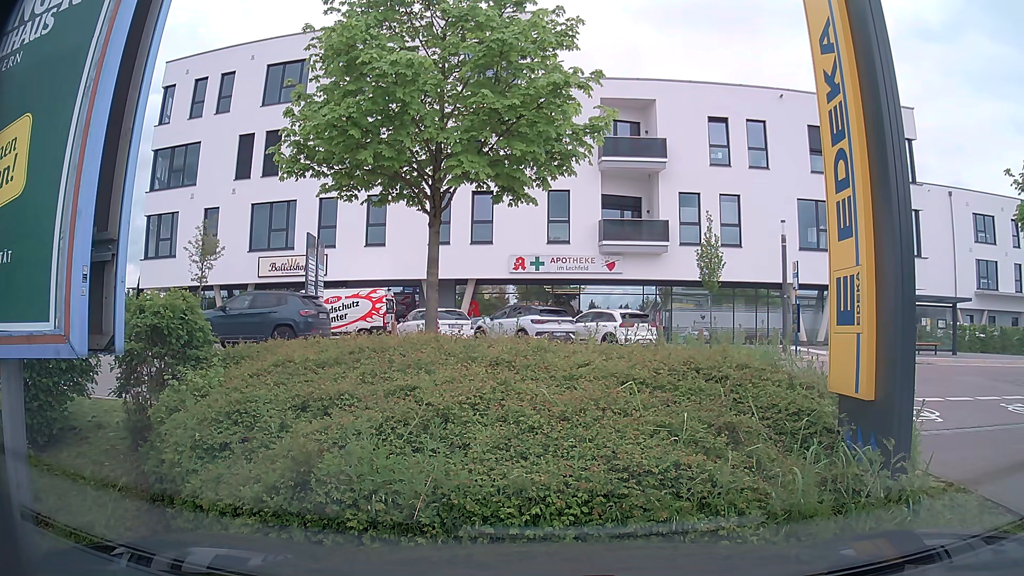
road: service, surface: asphalt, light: Day
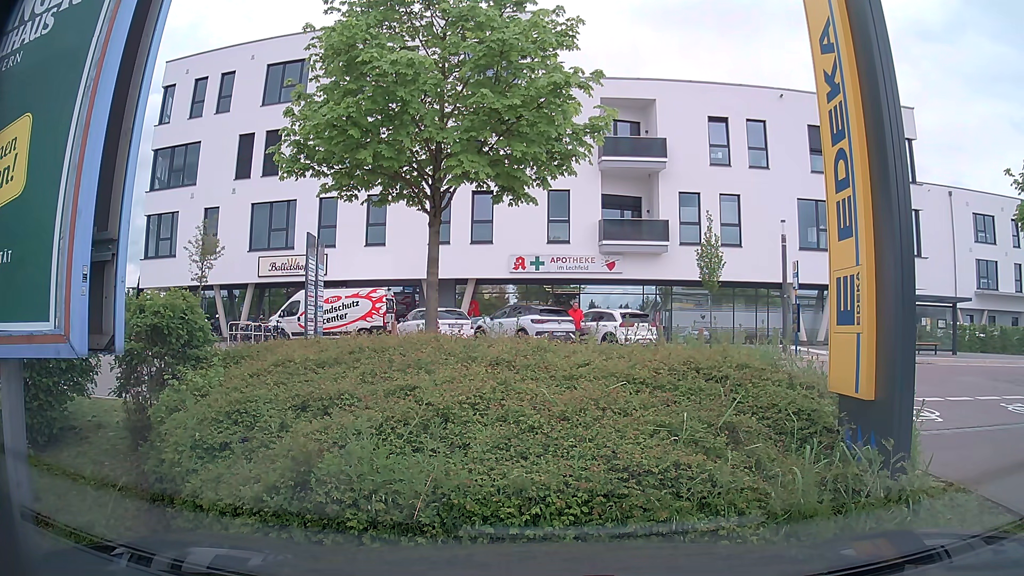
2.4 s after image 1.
(0.0, 0.0) m; 0°
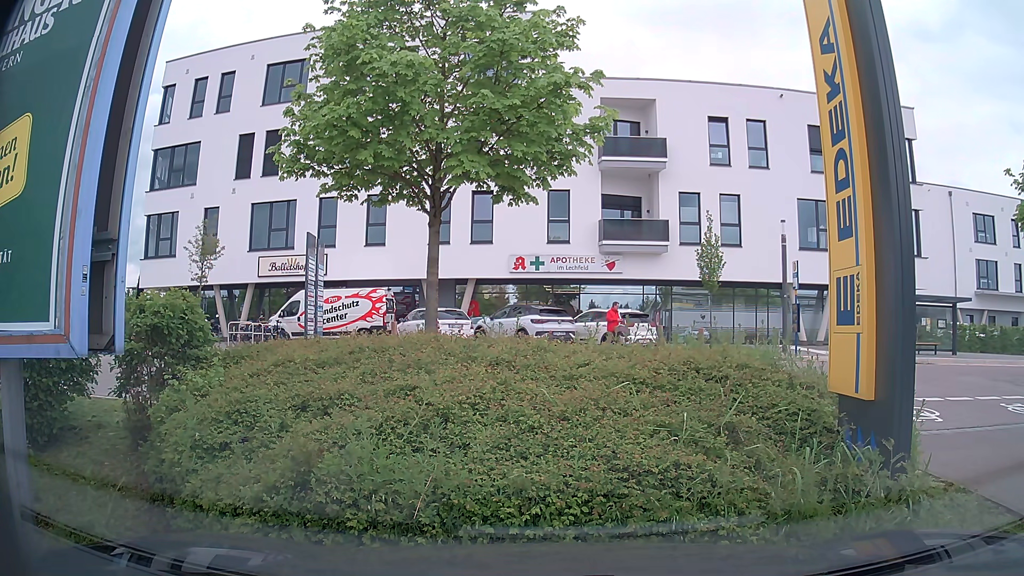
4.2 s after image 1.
(0.0, 0.0) m; 0°
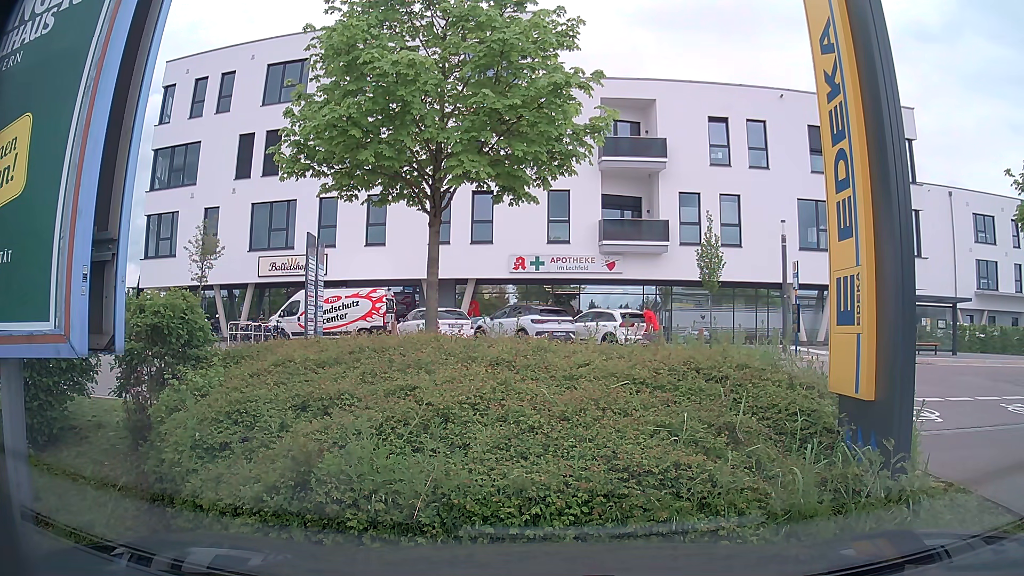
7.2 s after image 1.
(0.0, 0.0) m; 0°
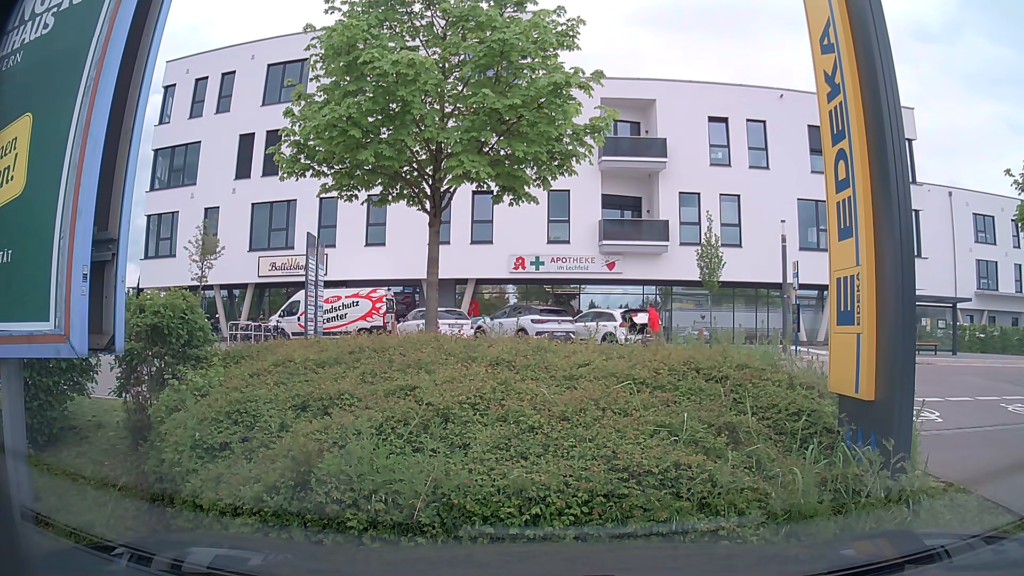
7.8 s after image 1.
(0.0, 0.0) m; 0°
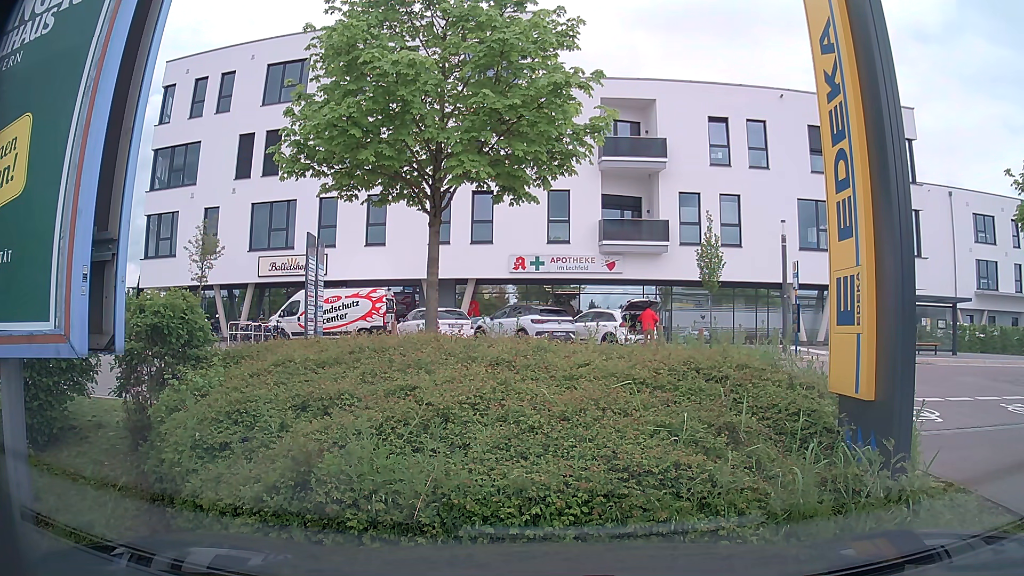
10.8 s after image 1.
(0.0, 0.0) m; 0°
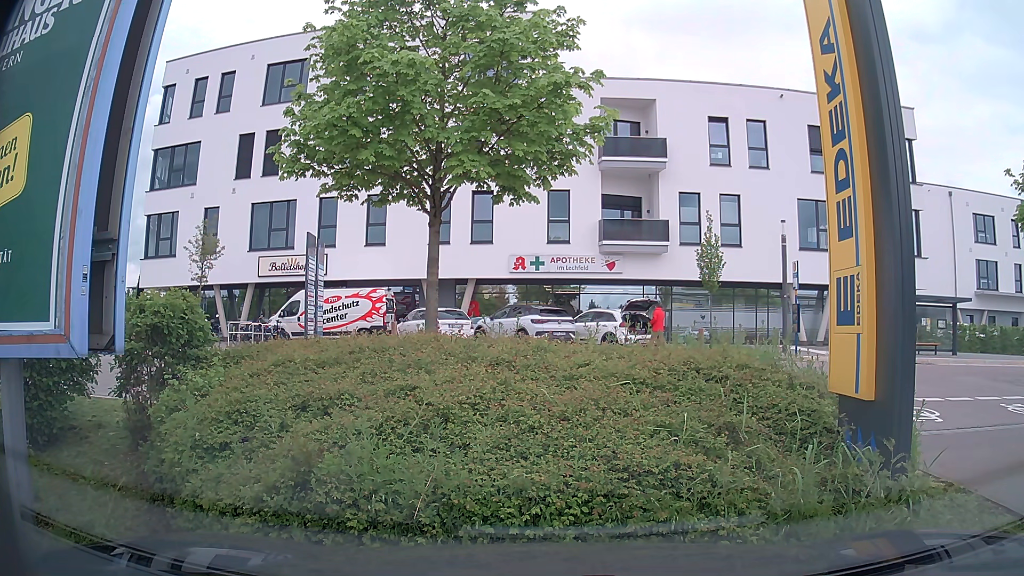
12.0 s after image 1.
(0.0, 0.0) m; 0°
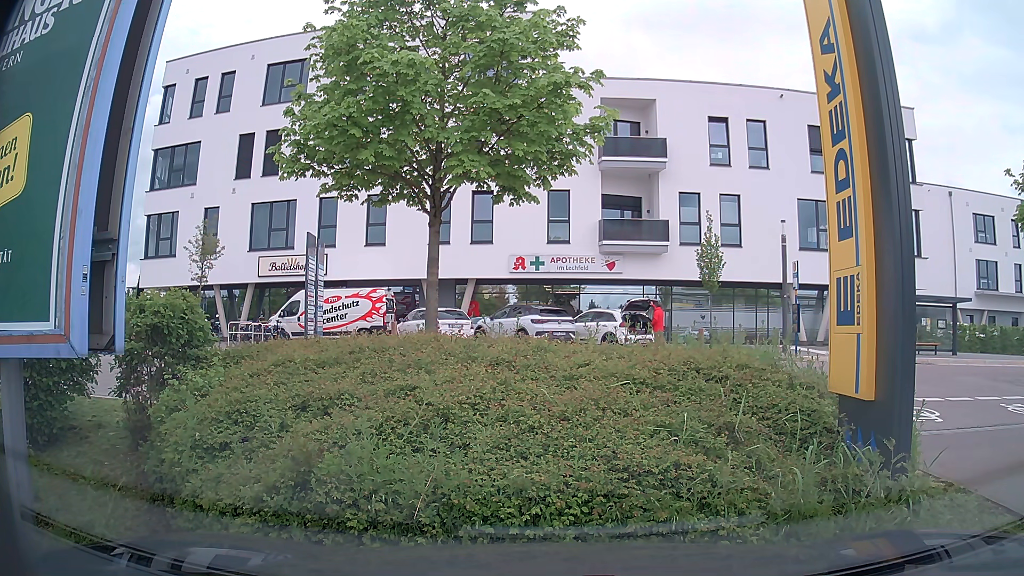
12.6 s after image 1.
(0.0, 0.0) m; 0°
